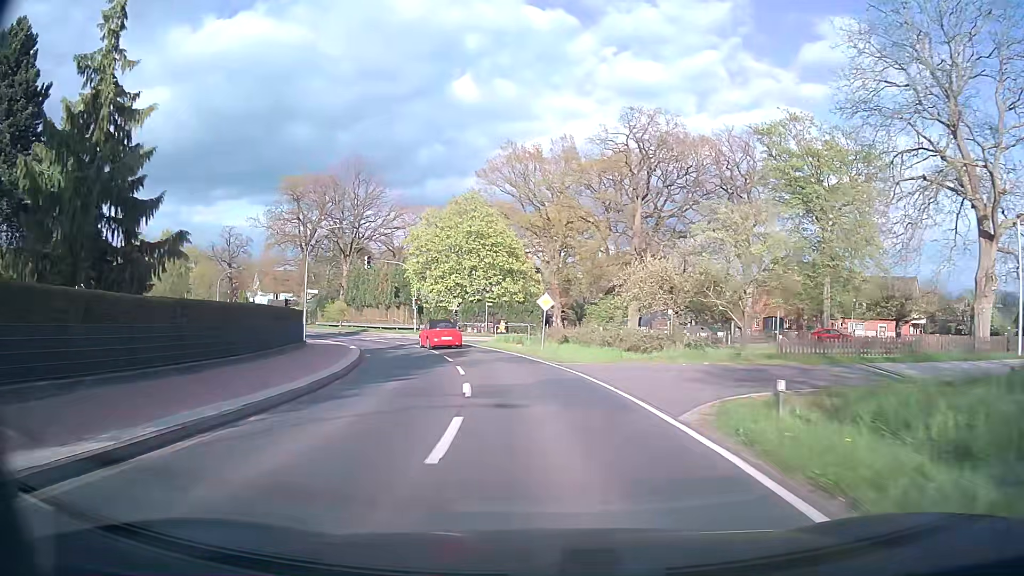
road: tertiary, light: Day
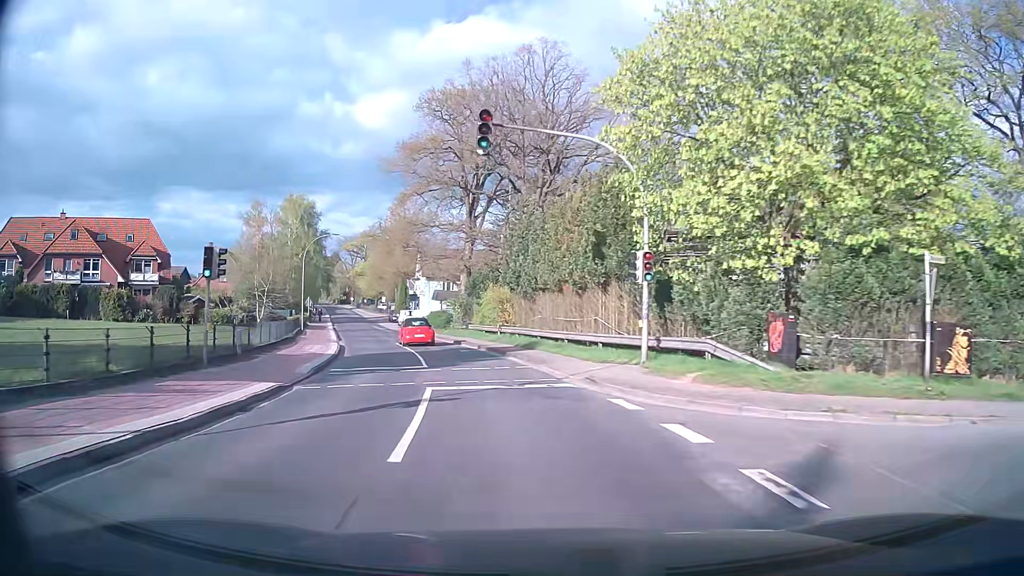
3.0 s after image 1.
(-6.1, +41.6) m; -21°
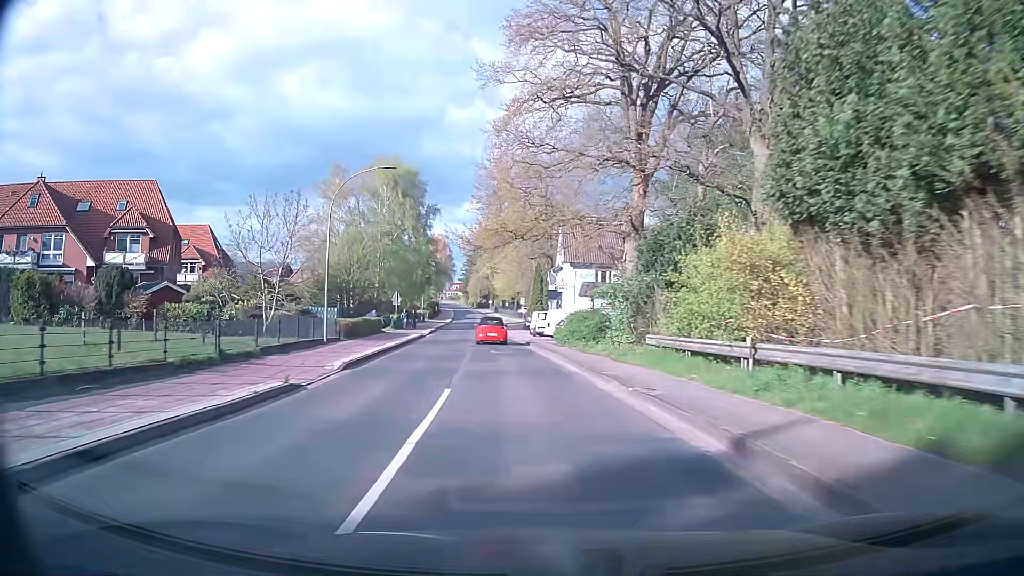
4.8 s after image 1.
(-3.0, +26.0) m; -13°
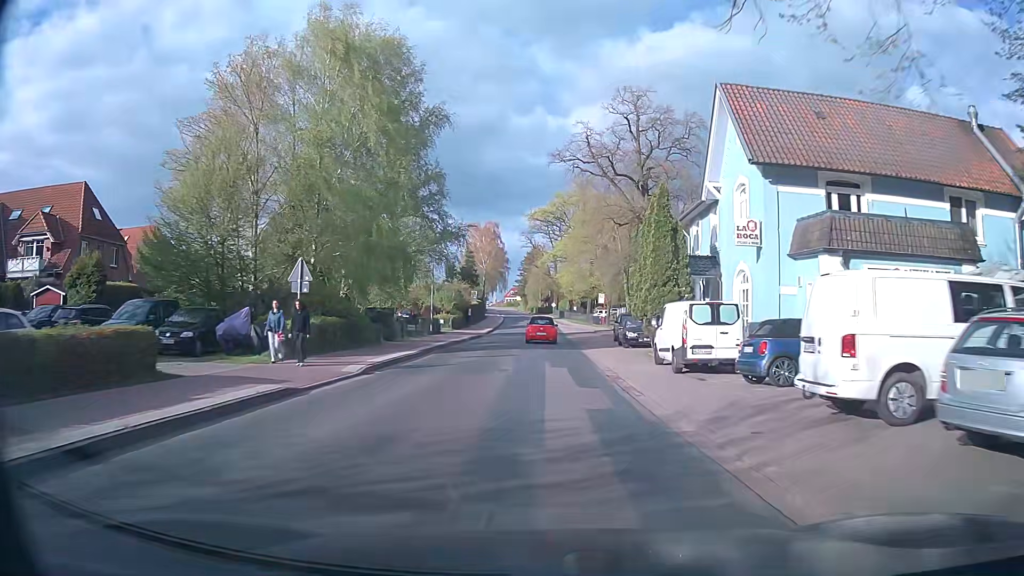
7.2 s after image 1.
(-2.3, +35.6) m; -5°
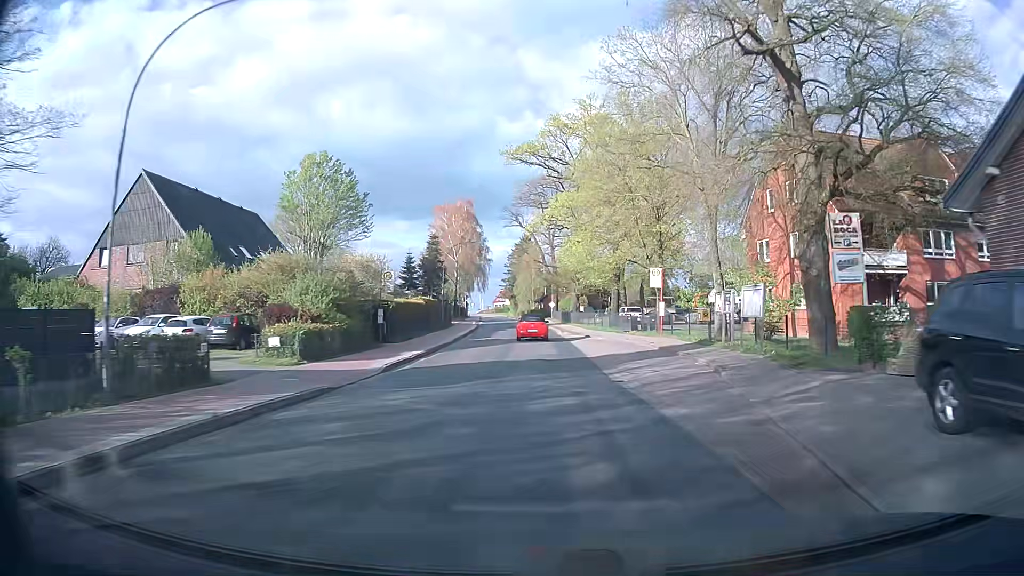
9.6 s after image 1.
(-0.1, +35.8) m; +1°
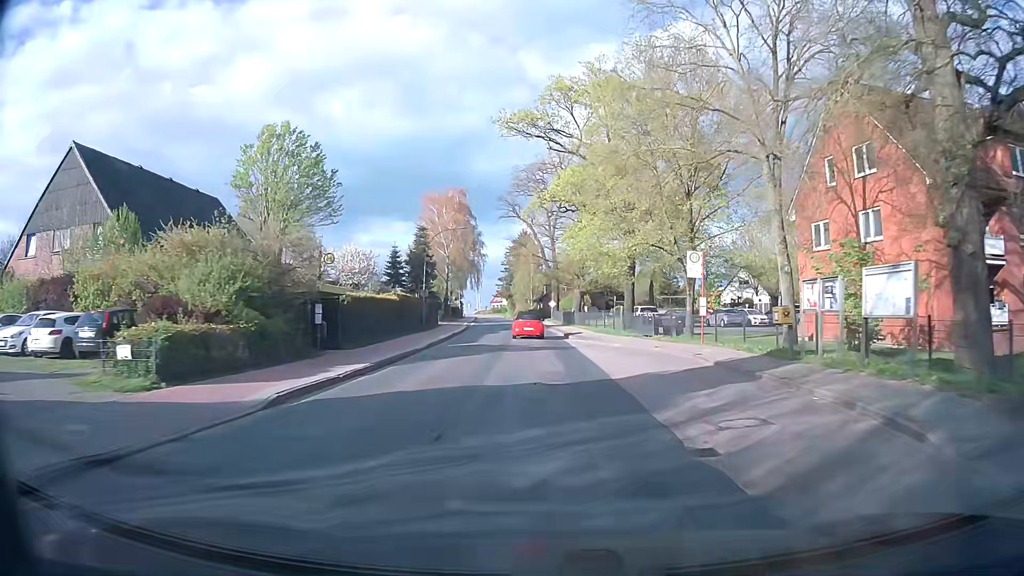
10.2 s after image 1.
(-0.1, +8.8) m; -1°
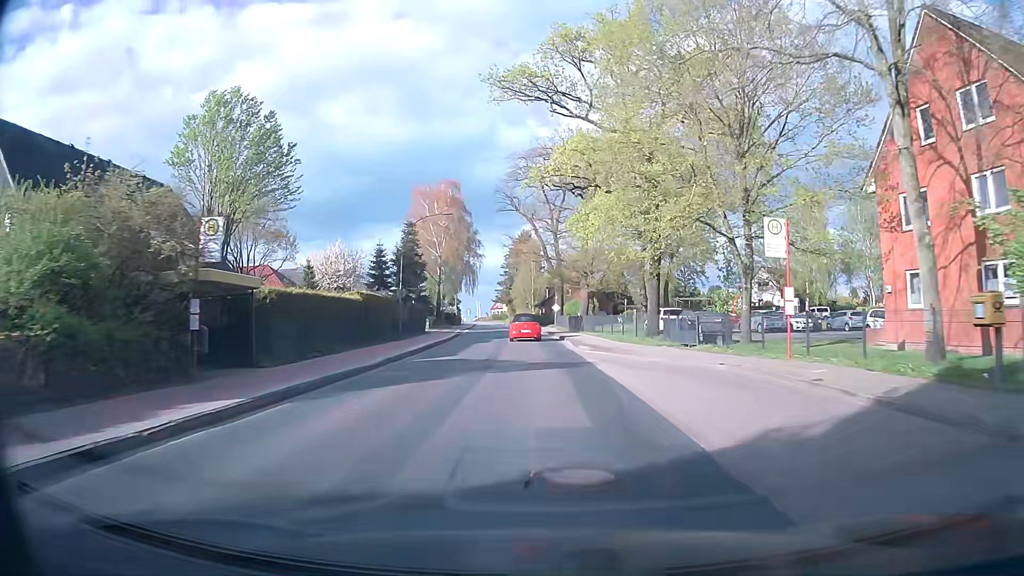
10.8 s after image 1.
(+0.1, +8.9) m; +1°
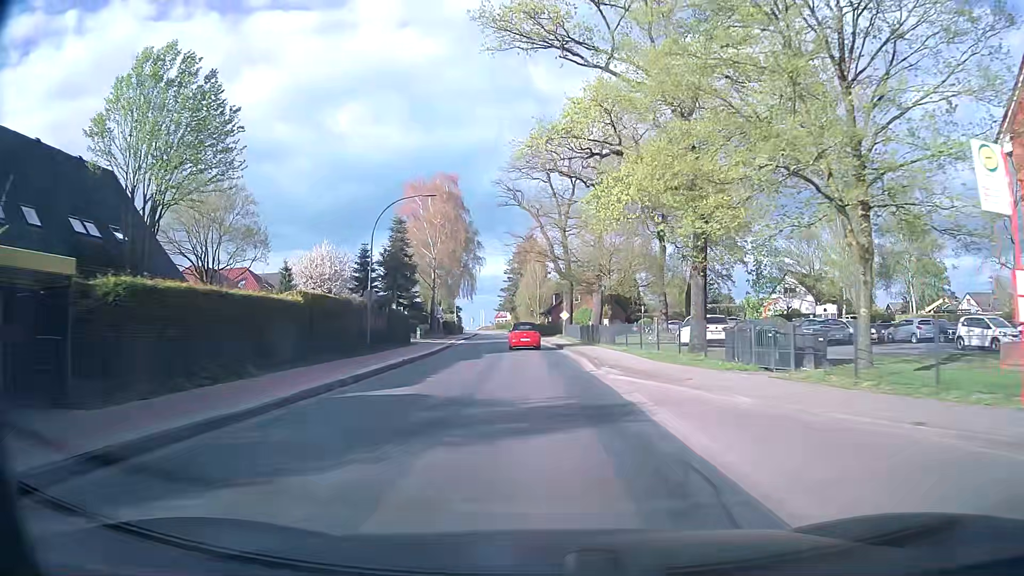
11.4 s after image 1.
(-0.1, +8.8) m; -1°
(0, +10) (0, +20) (-1, +30) (-1, +40) (-2, +50) (-3, +60) (-3, +70) (-4, +80) (-5, +90) (-6, +100) m
